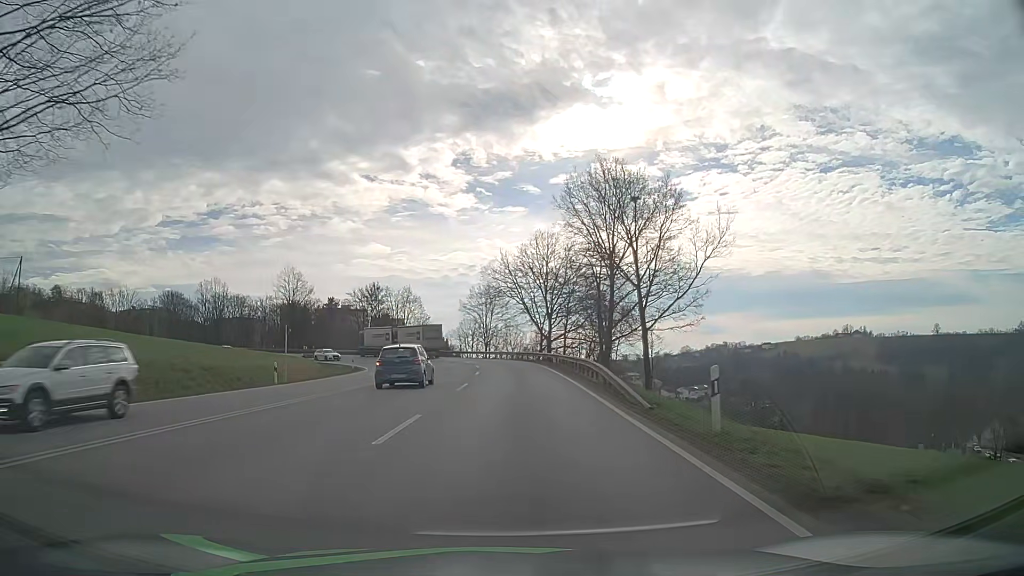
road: primary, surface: asphalt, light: Day
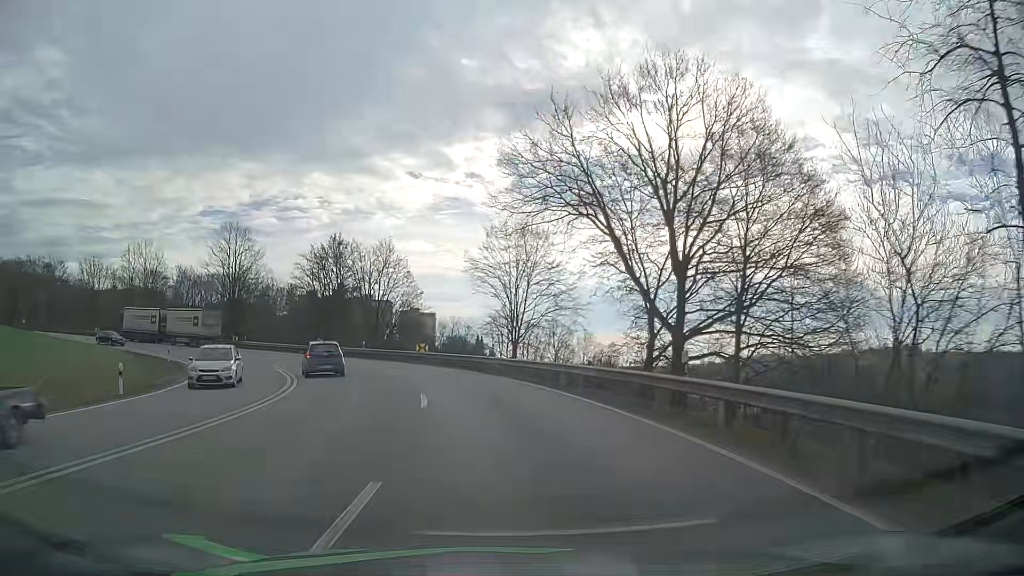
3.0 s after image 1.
(-0.2, +42.6) m; -3°
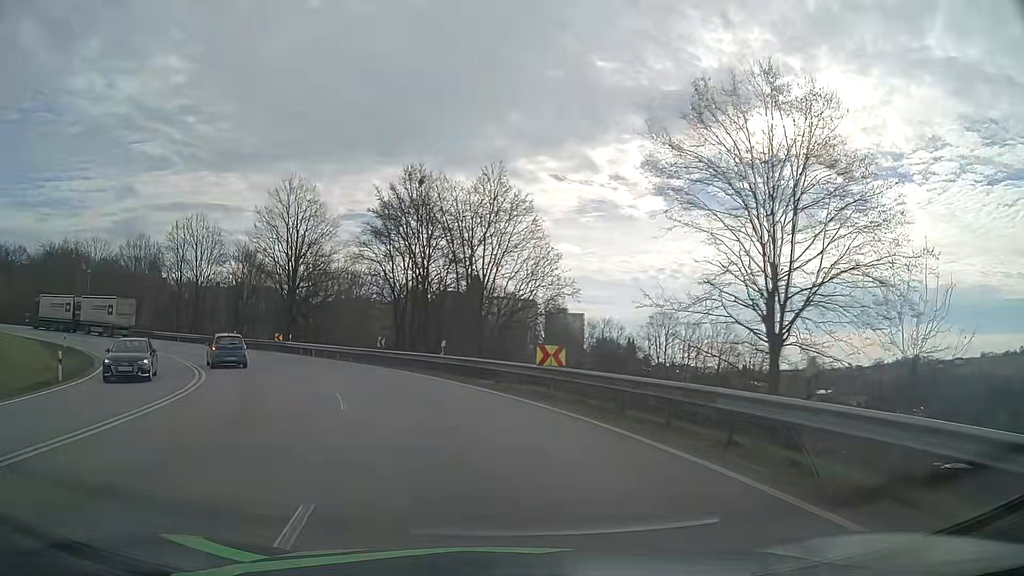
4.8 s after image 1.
(-2.2, +25.0) m; -12°
(-1, +10) (-3, +20) (-7, +29) (-13, +37) (-19, +45) (-27, +51) (-35, +56) (-45, +60) (-54, +63) (-64, +64) m
